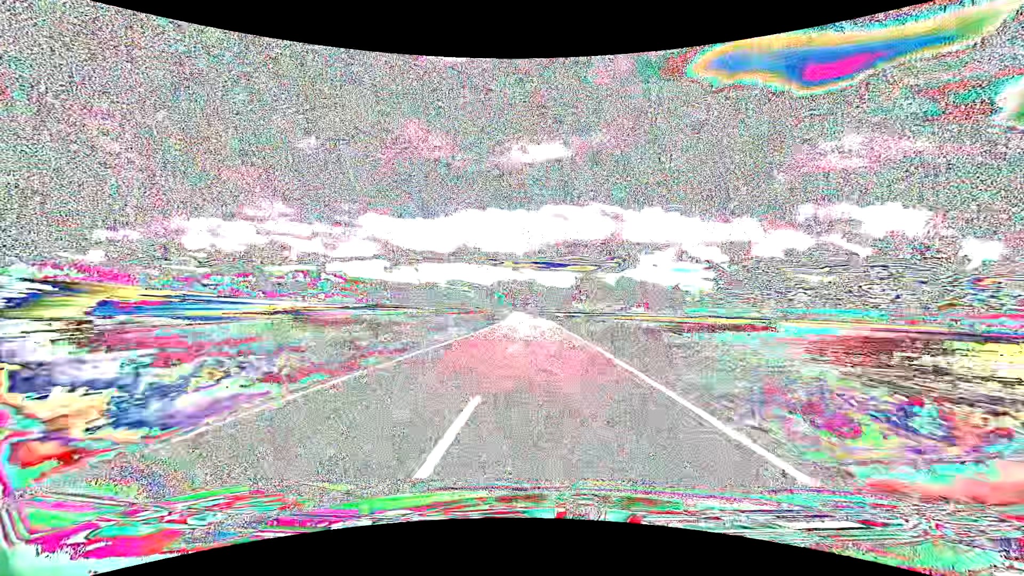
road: tertiary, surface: asphalt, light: Day
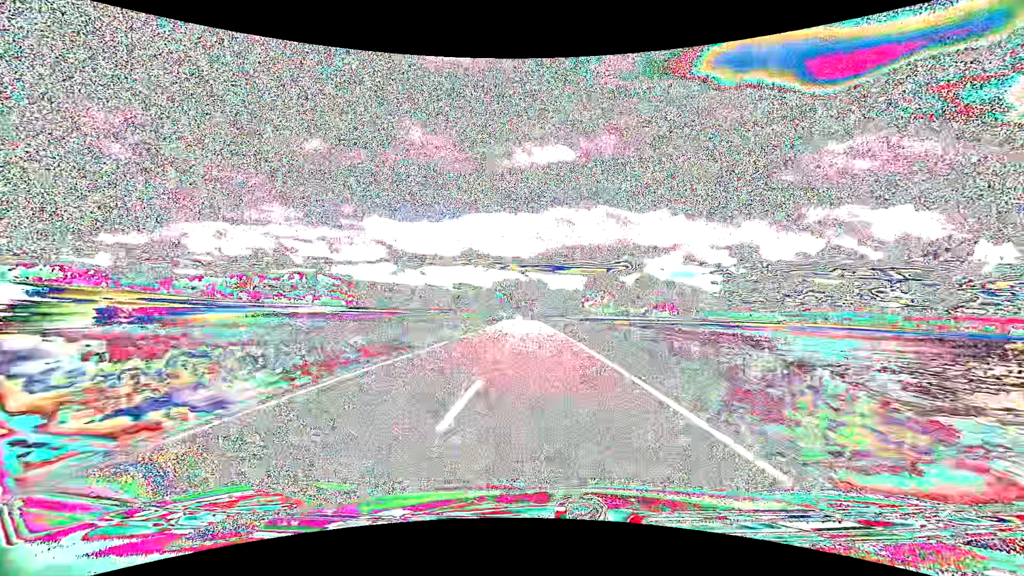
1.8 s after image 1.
(-0.1, +47.6) m; -1°
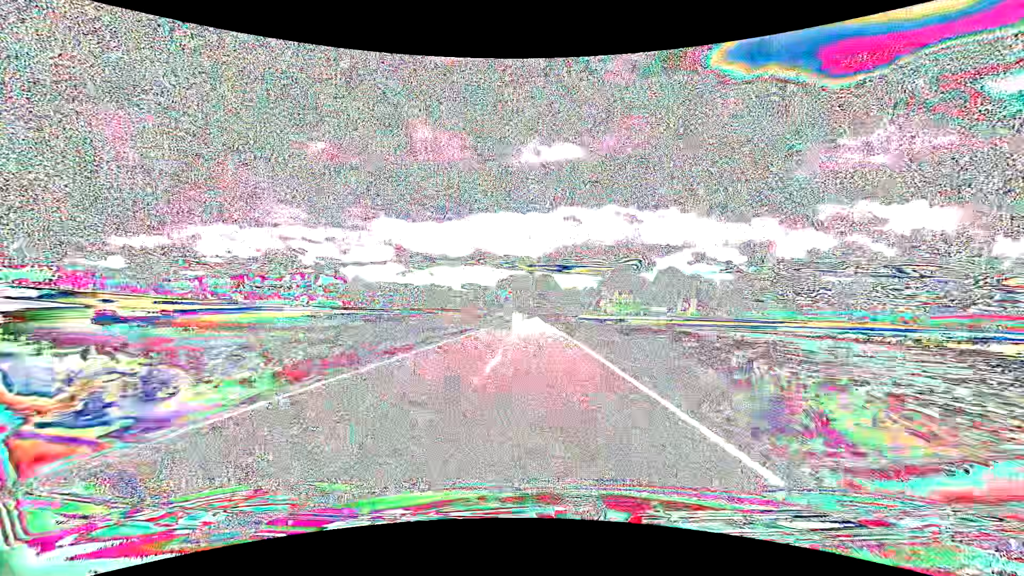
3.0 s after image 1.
(-0.3, +31.8) m; -1°
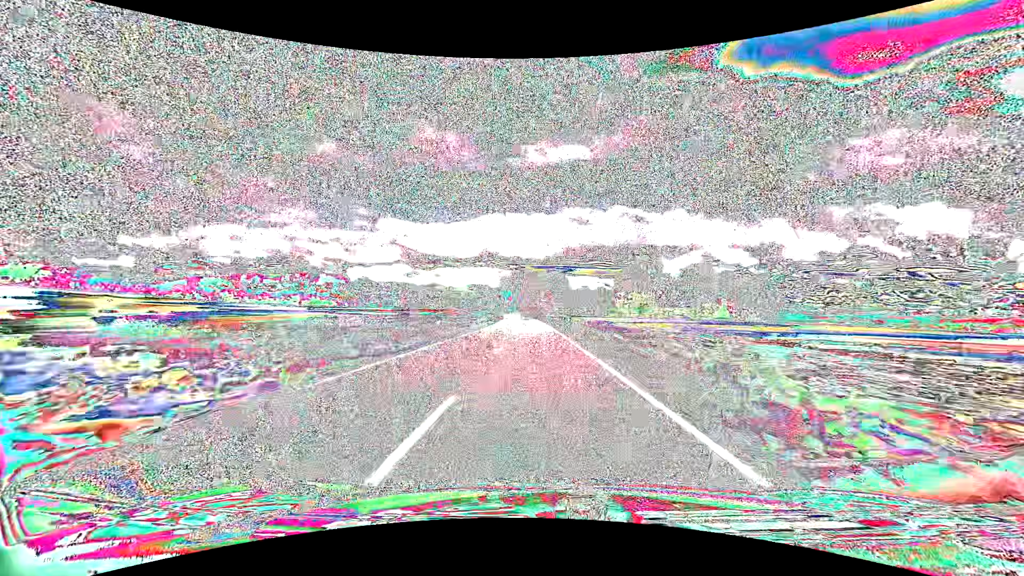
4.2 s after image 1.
(-0.2, +32.0) m; -1°
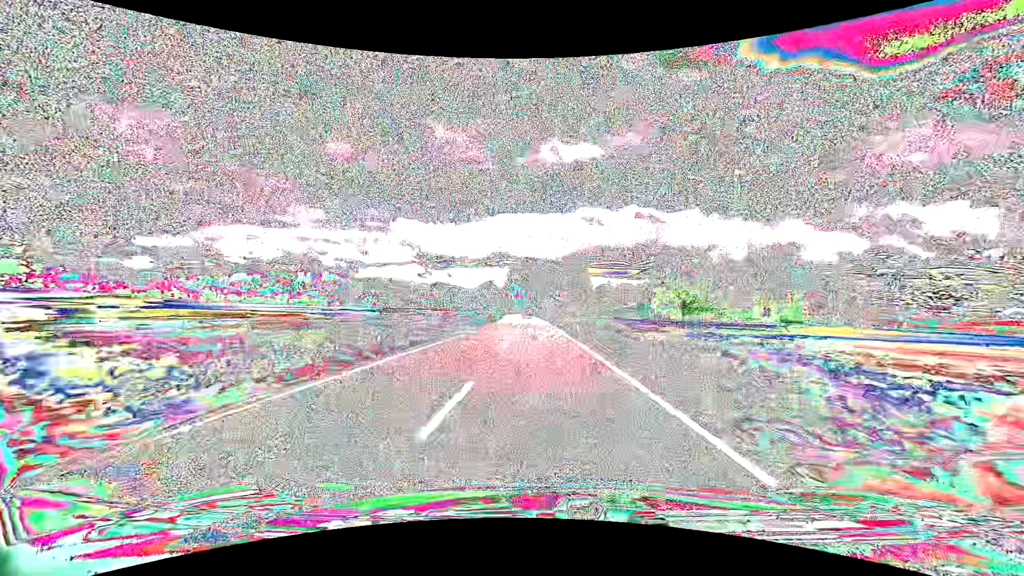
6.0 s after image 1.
(-0.7, +48.4) m; -1°
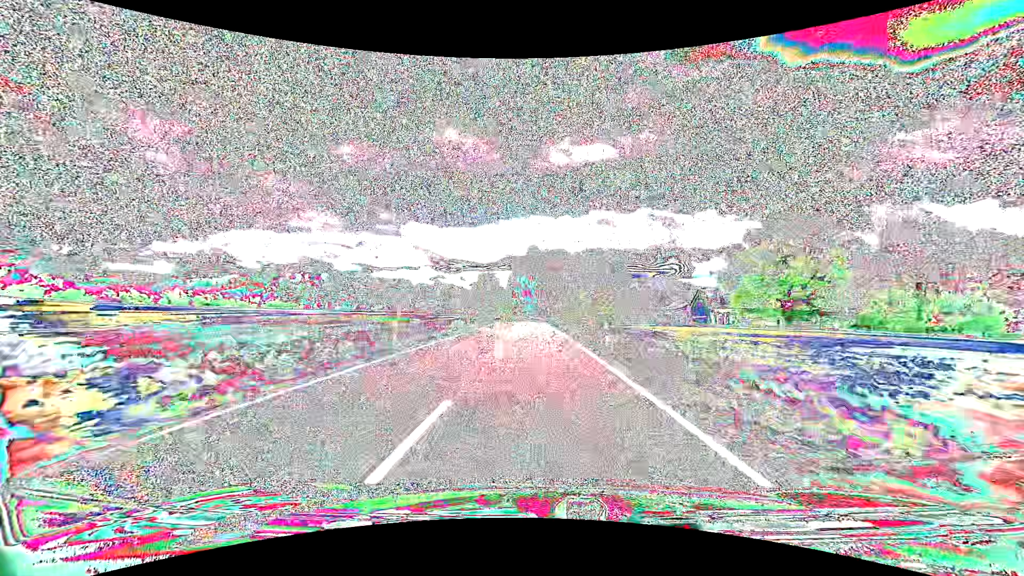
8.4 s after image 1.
(-0.8, +64.5) m; -2°
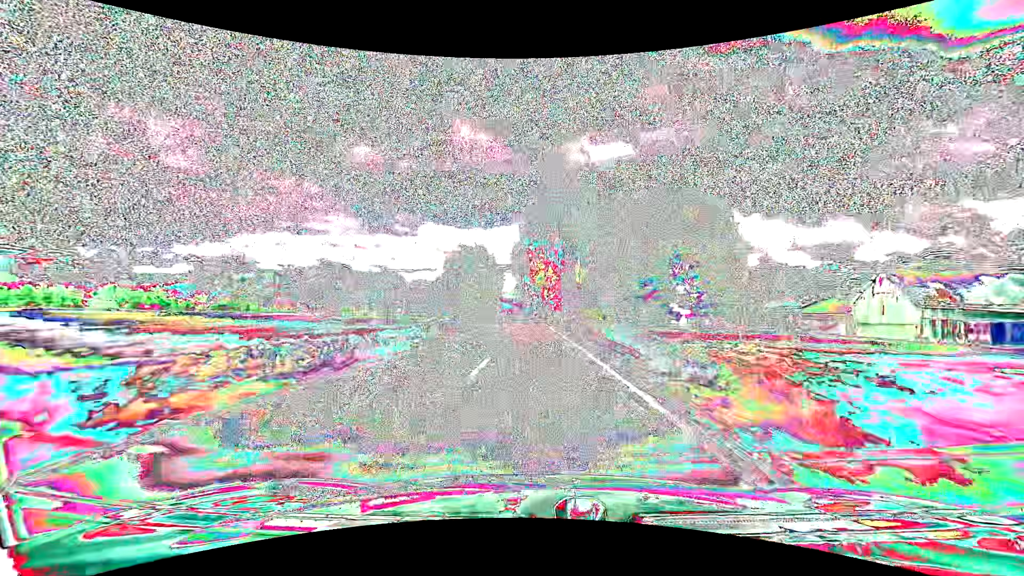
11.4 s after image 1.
(-1.6, +80.2) m; -2°
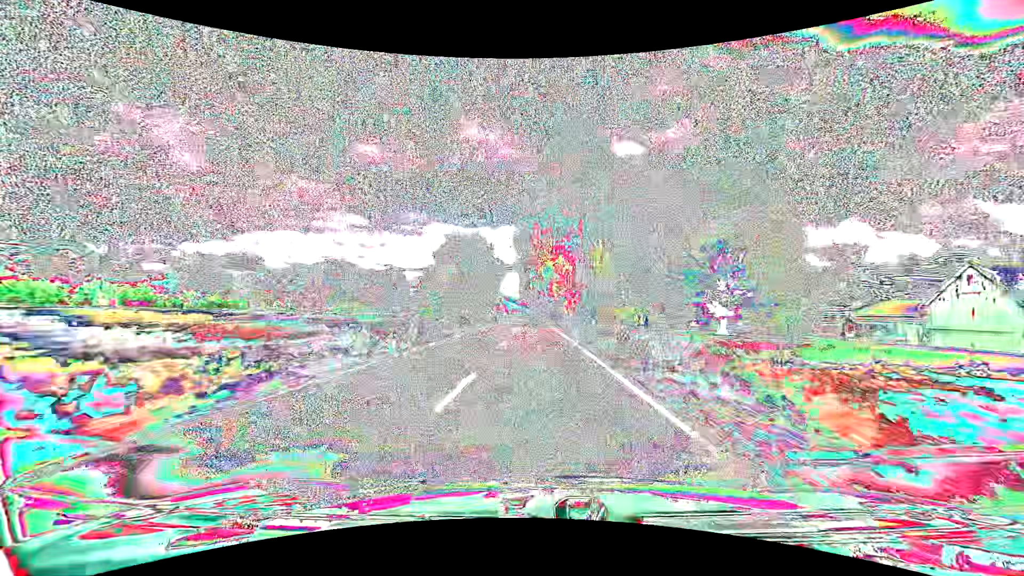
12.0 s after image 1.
(-0.1, +15.9) m; -1°
(0, +10) (0, +20) (0, +30) (0, +40) (-1, +50) (-1, +60) (-1, +70) (-1, +80) (-2, +90) (-2, +100) m
